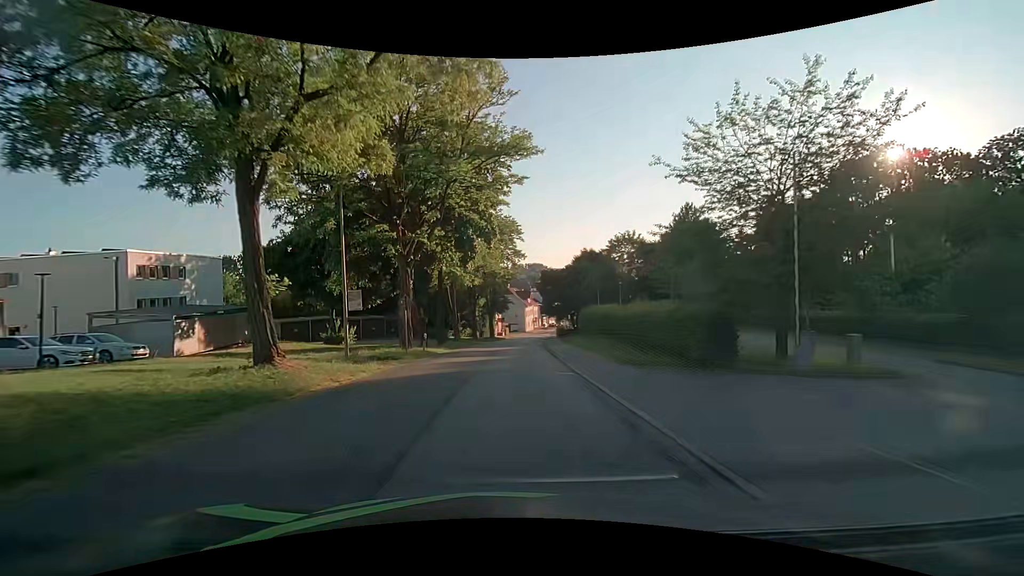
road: secondary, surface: asphalt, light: Day
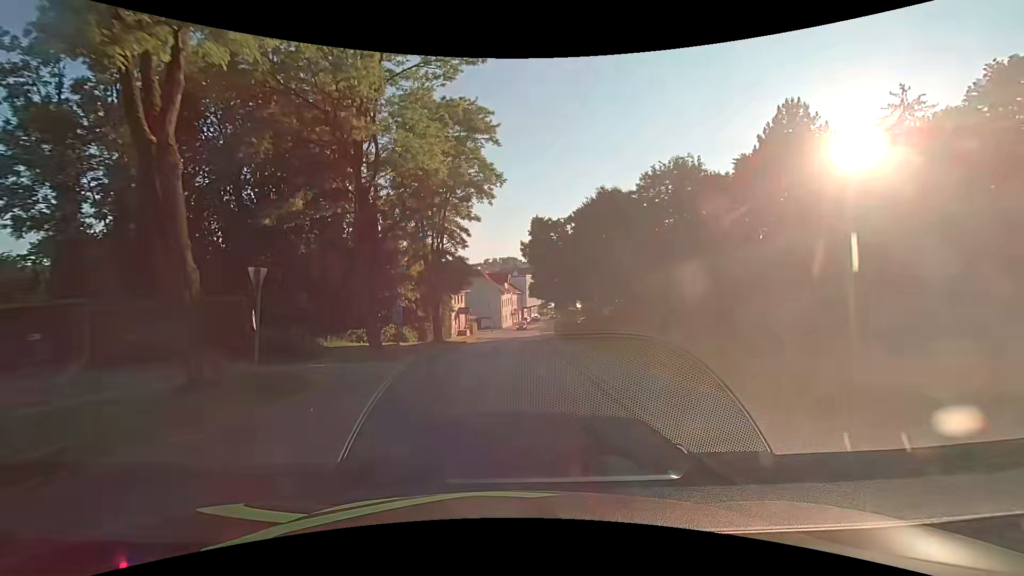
(+0.8, +38.3) m; +3°
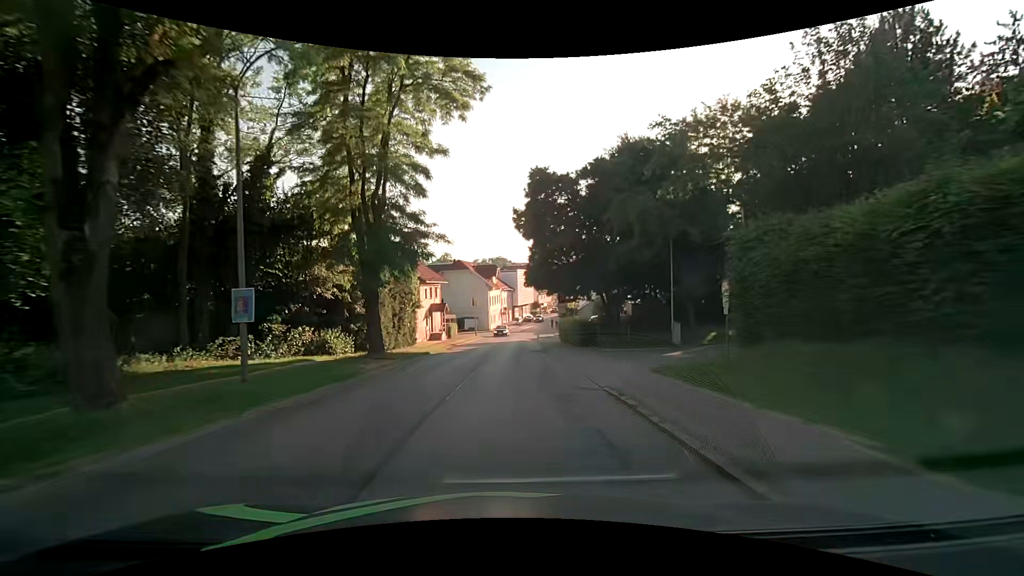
(+0.2, +15.3) m; +1°
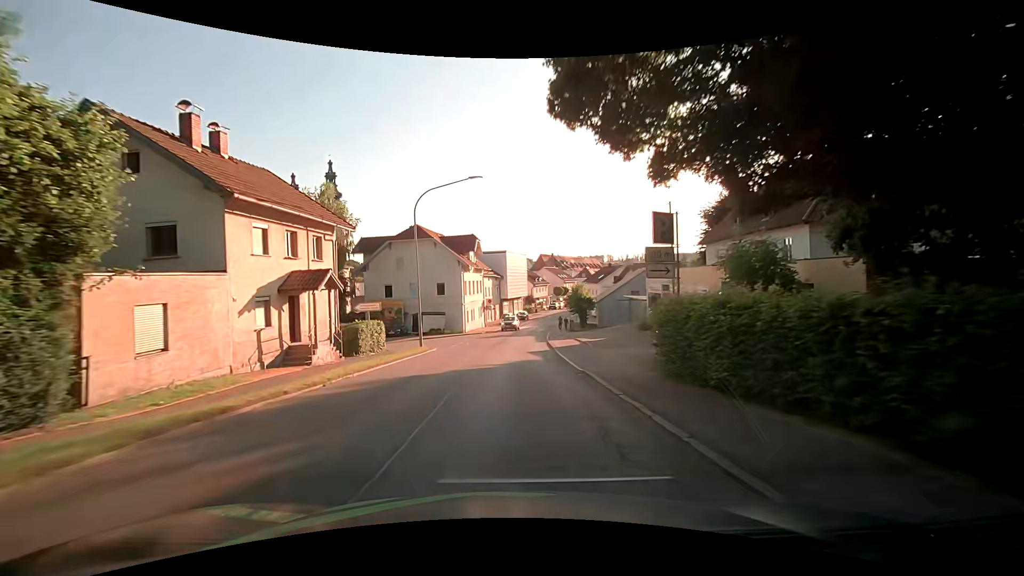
(+0.4, +30.3) m; 0°
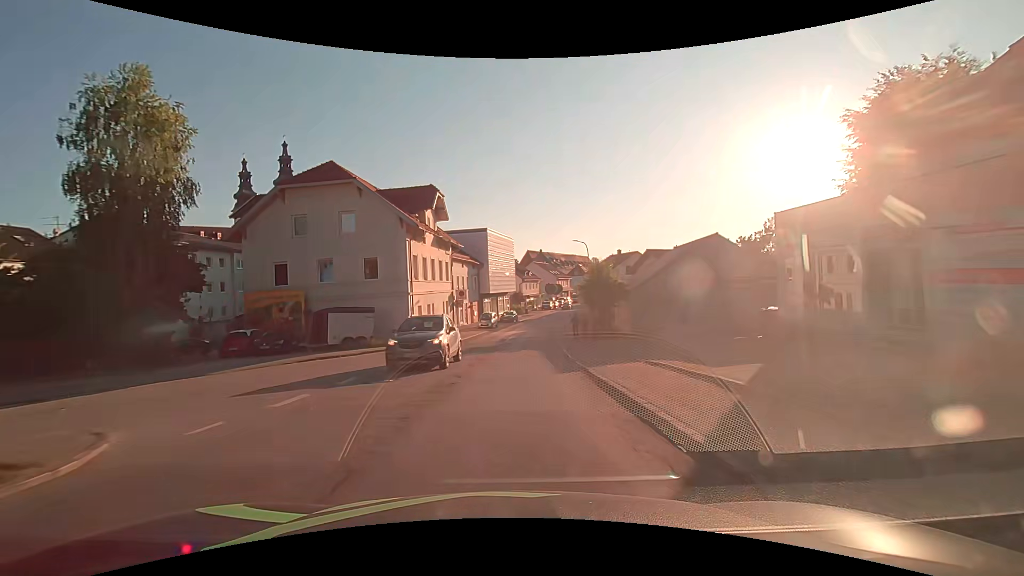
(+0.7, +22.8) m; +3°
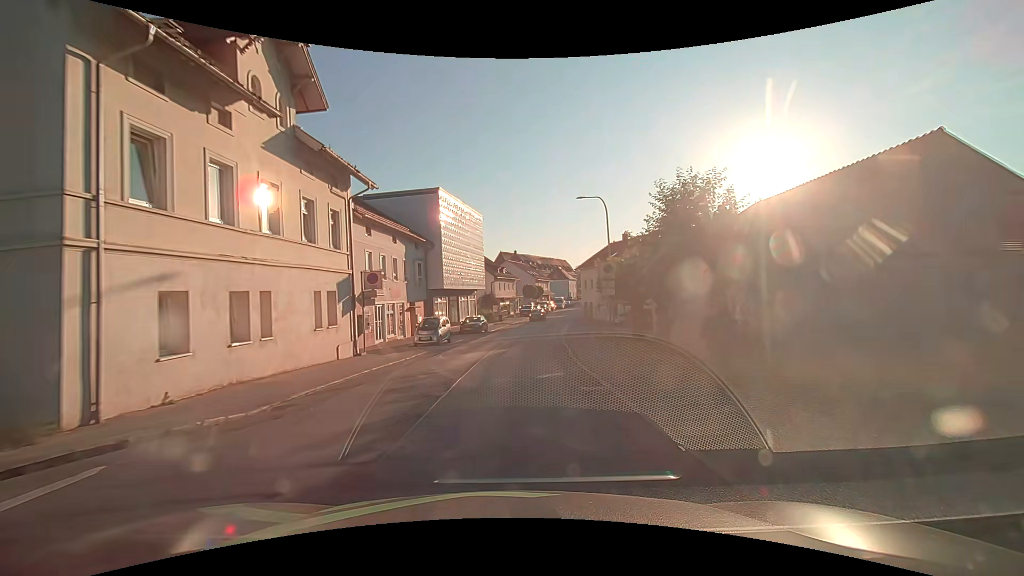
(+0.9, +22.6) m; +4°
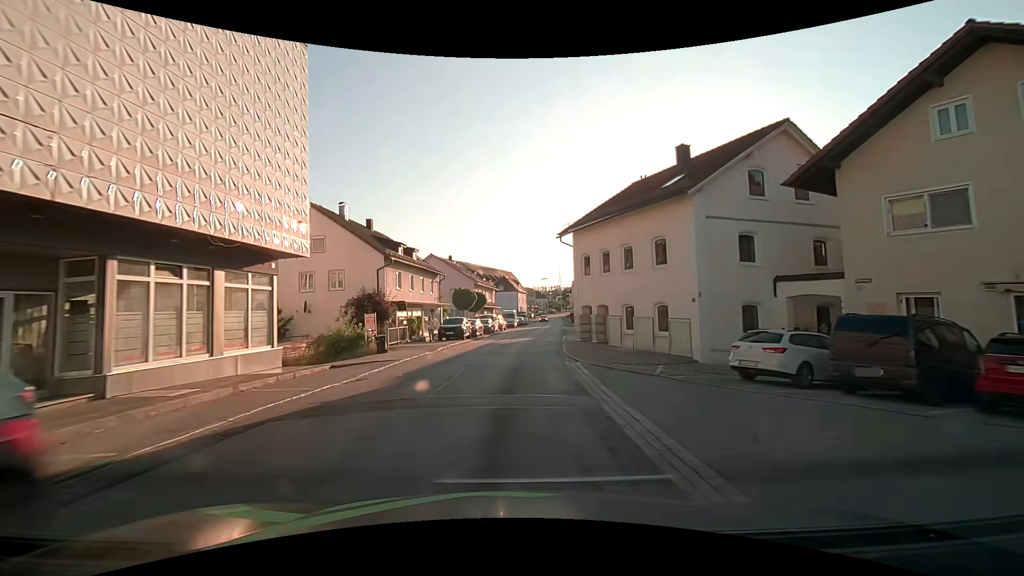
(+2.2, +37.7) m; +7°
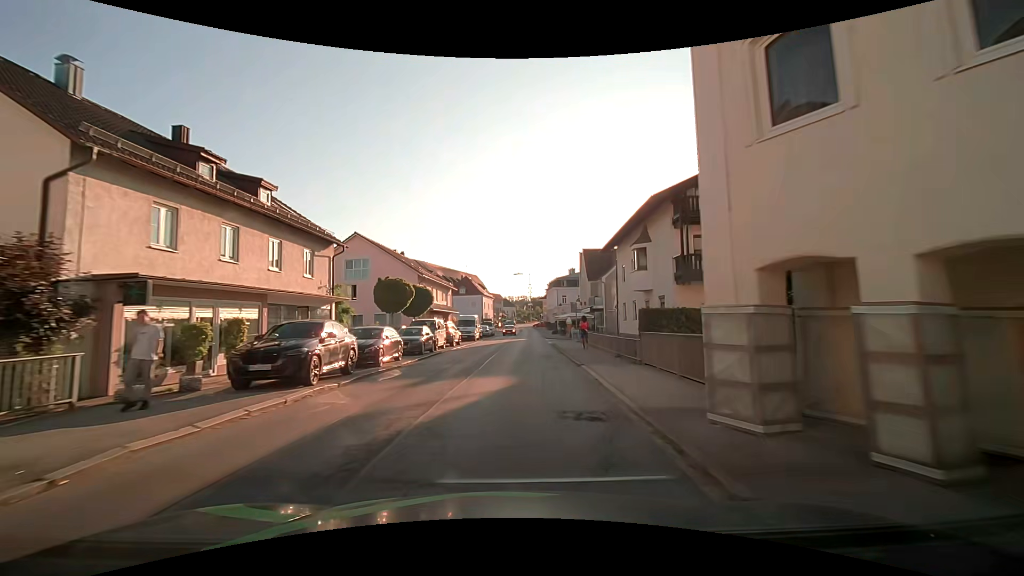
(+0.7, +22.7) m; +3°
(0, +10) (+1, +20) (+1, +30) (+2, +40) (+2, +50) (+3, +60) (+3, +70) (+4, +80) (+4, +90) (+5, +100) m
